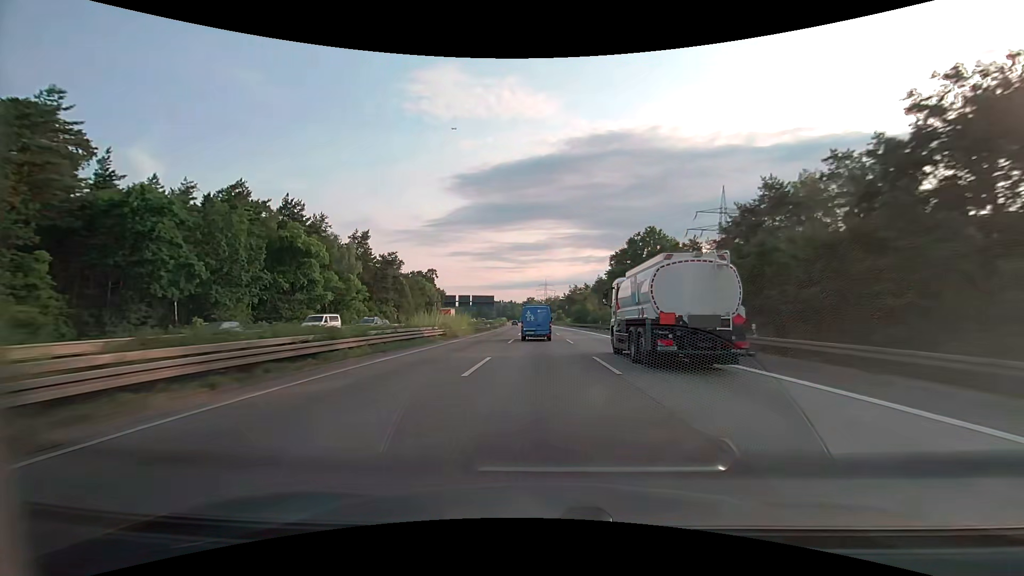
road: motorway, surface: asphalt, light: Day
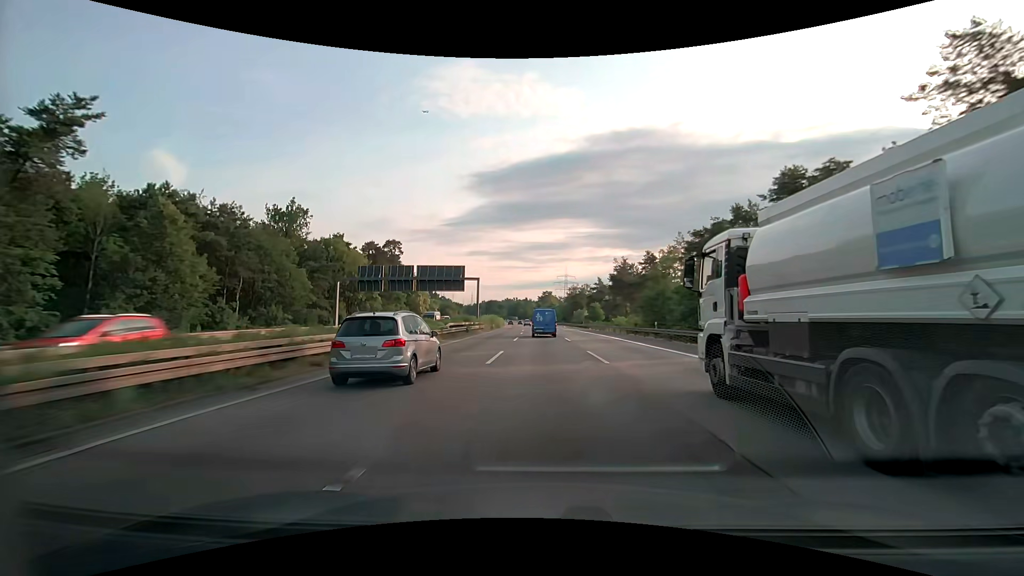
(-1.5, +84.8) m; -2°
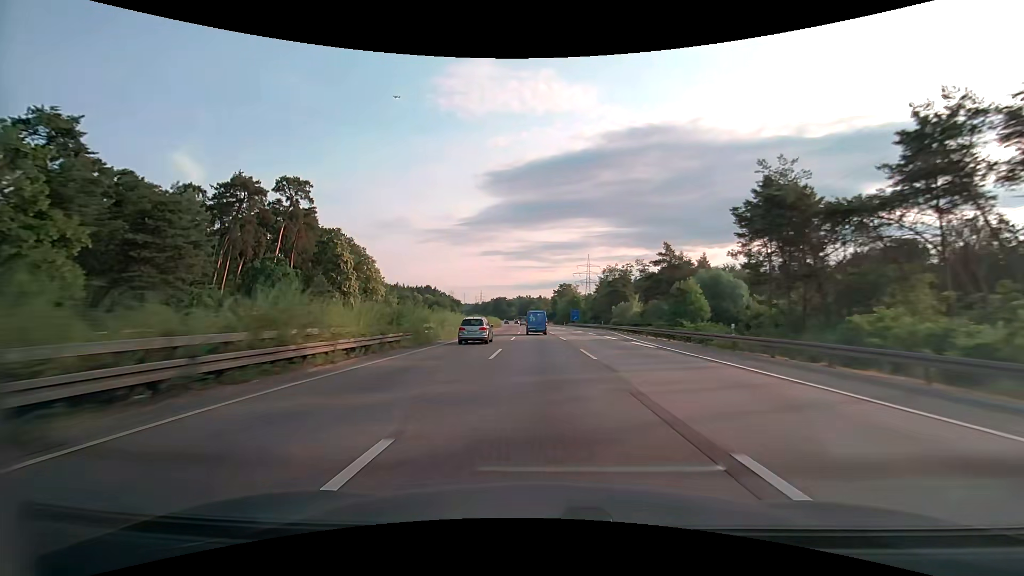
(-1.1, +68.8) m; -2°
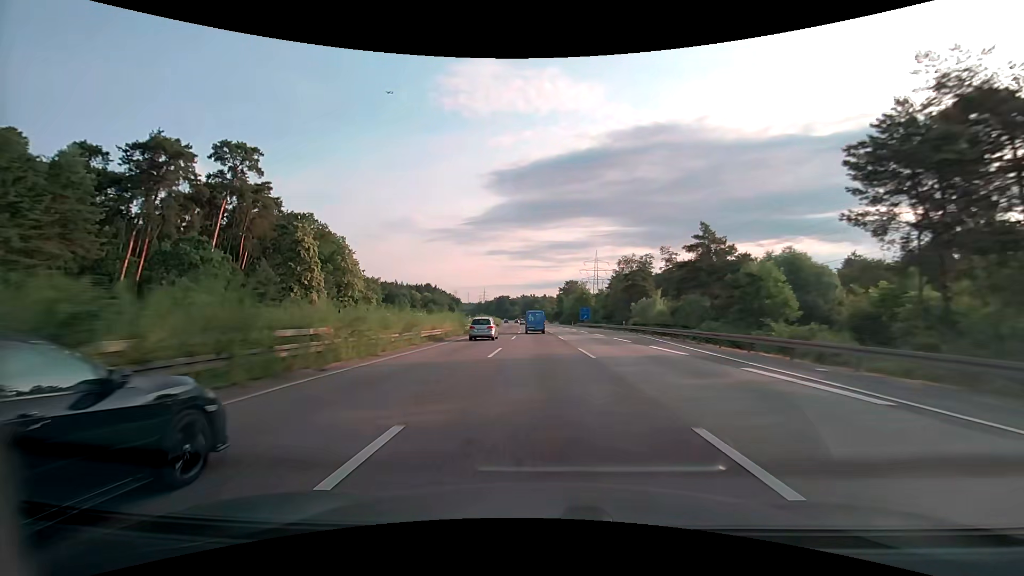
(-0.1, +17.3) m; 0°
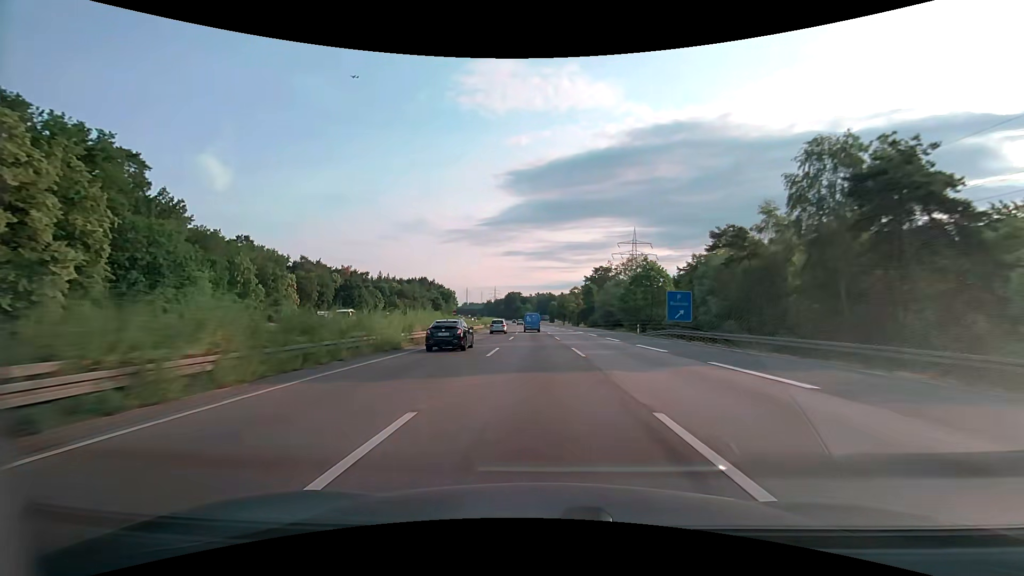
(-1.4, +69.4) m; -2°
(0, +10) (0, +20) (0, +30) (0, +40) (0, +50) (-1, +60) (-1, +70) (-1, +80) (-1, +90) (-1, +100) m
